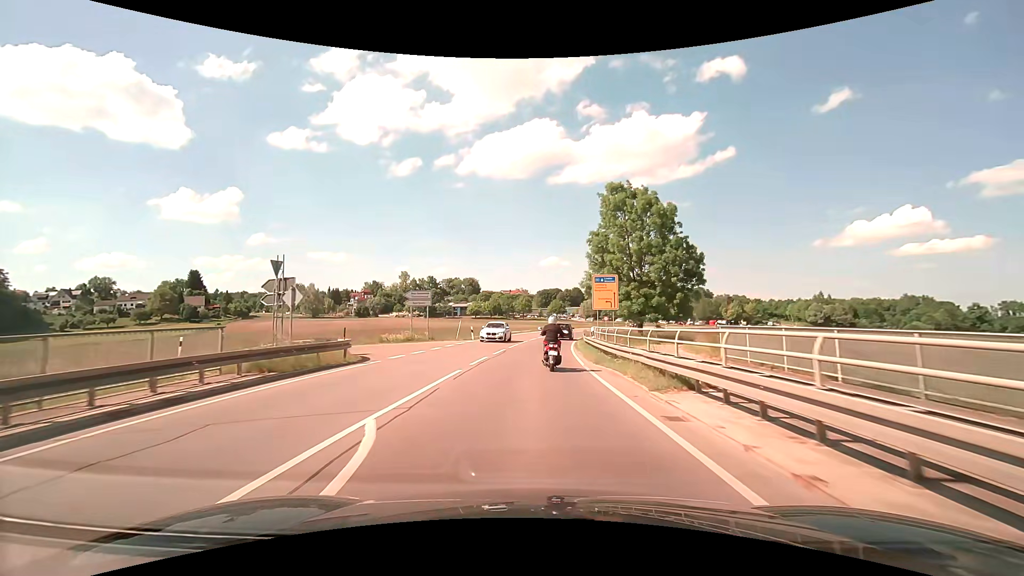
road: secondary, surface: asphalt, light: Day
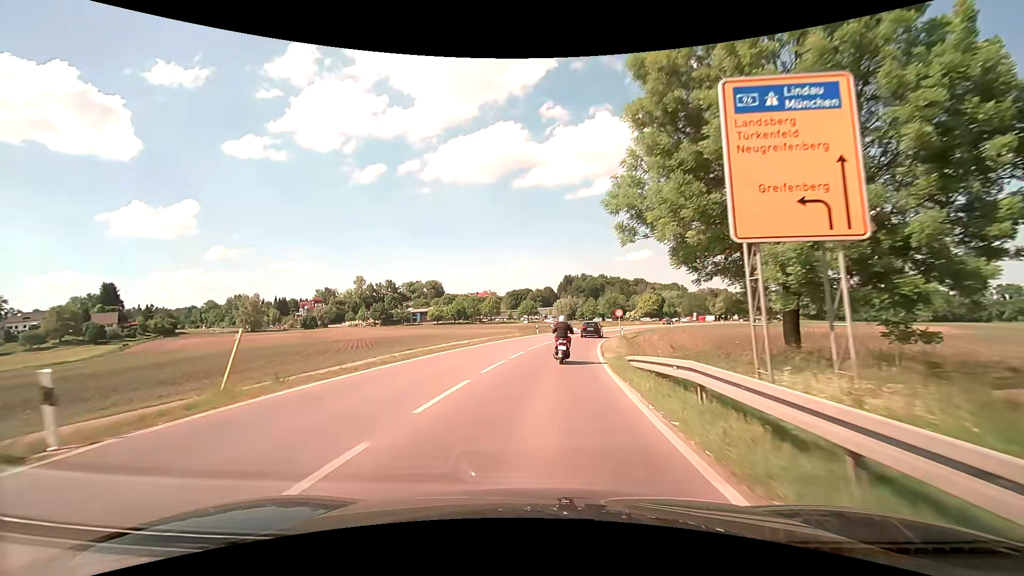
(+0.8, +32.8) m; +3°
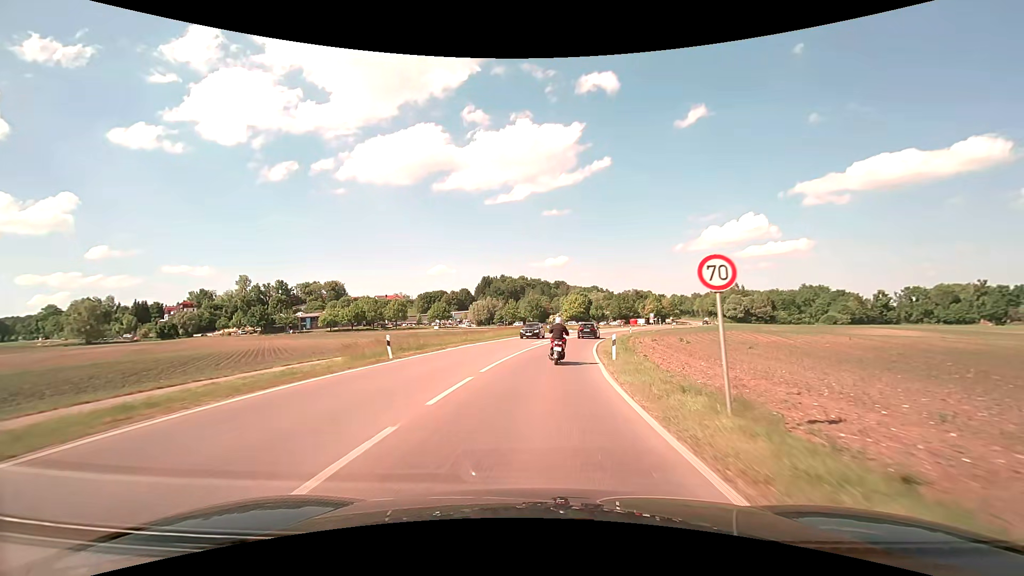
(+2.4, +35.0) m; +9°
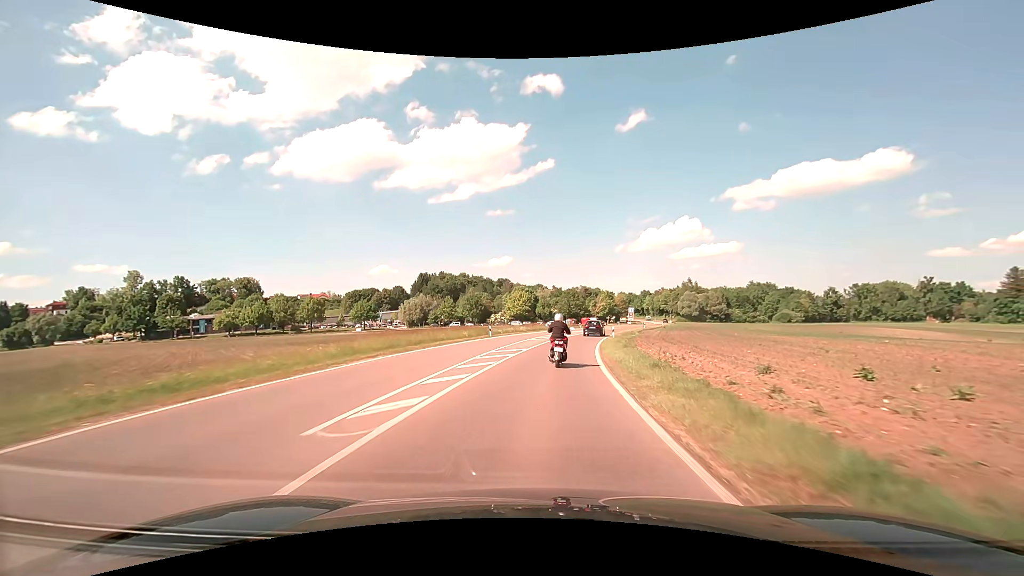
(+1.6, +28.9) m; +6°
